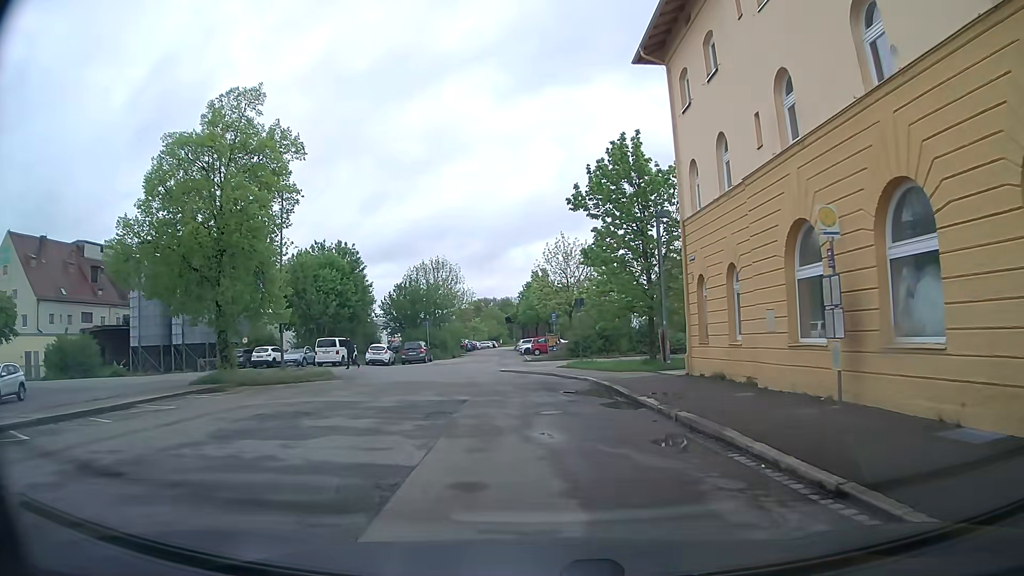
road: service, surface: asphalt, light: Day
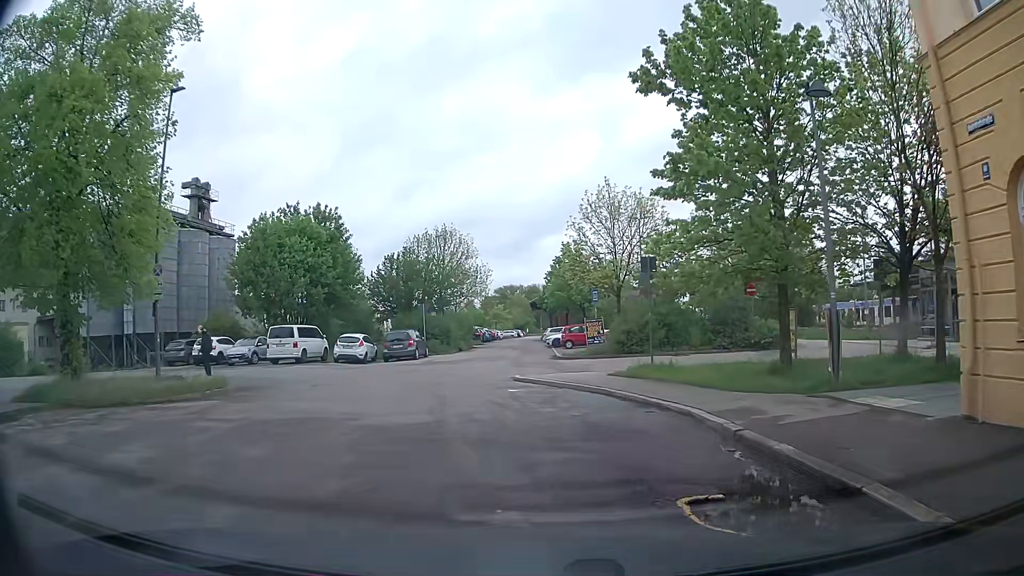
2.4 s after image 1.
(-0.6, +12.9) m; -2°
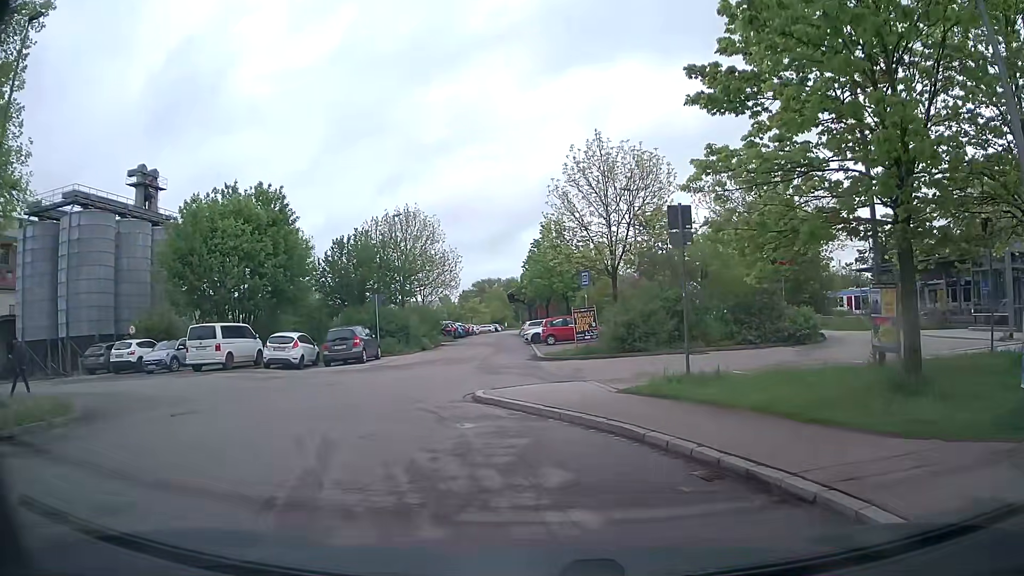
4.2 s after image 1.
(-0.1, +6.4) m; +2°
